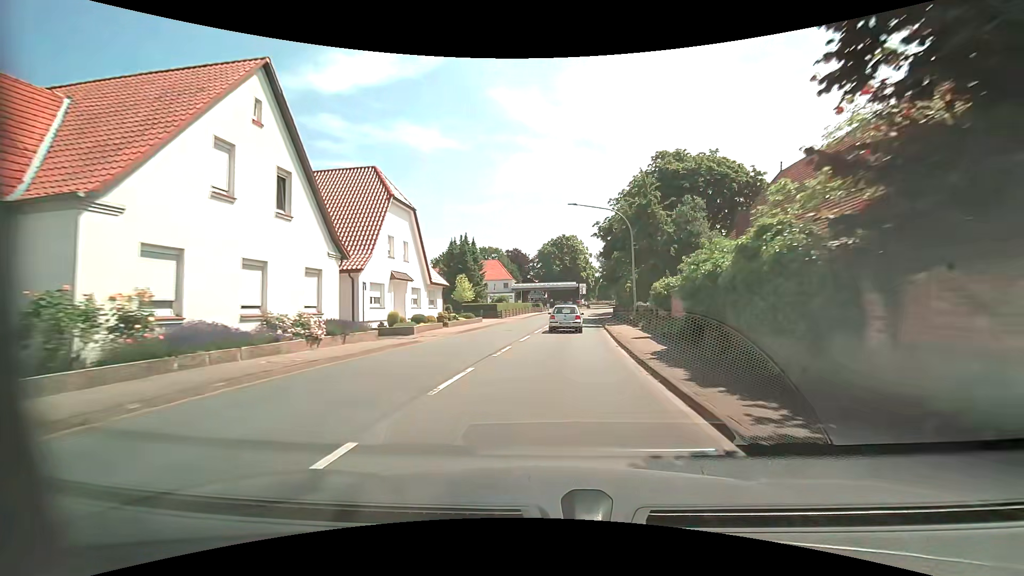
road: primary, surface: asphalt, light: Day
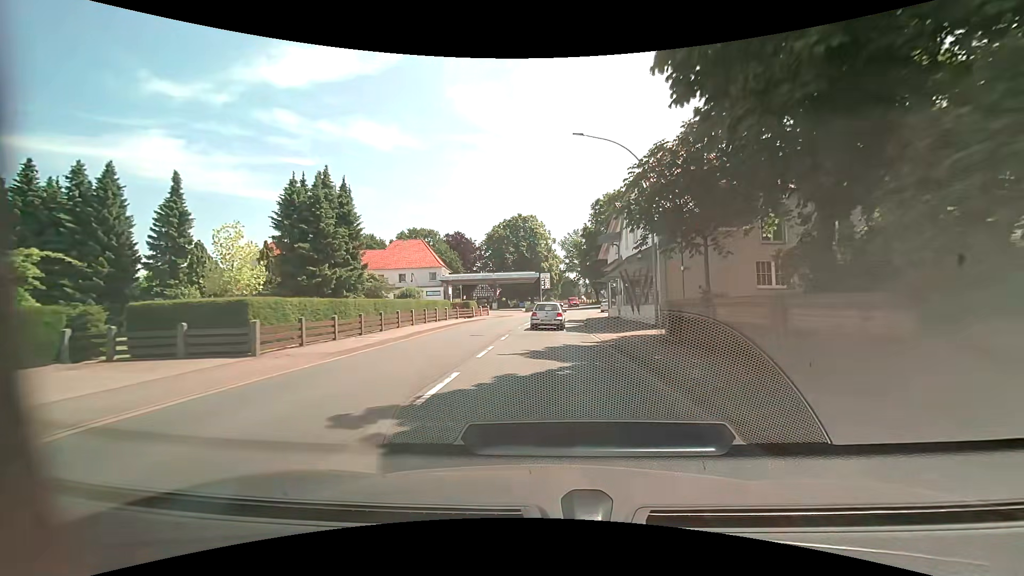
(+2.0, +37.6) m; +4°
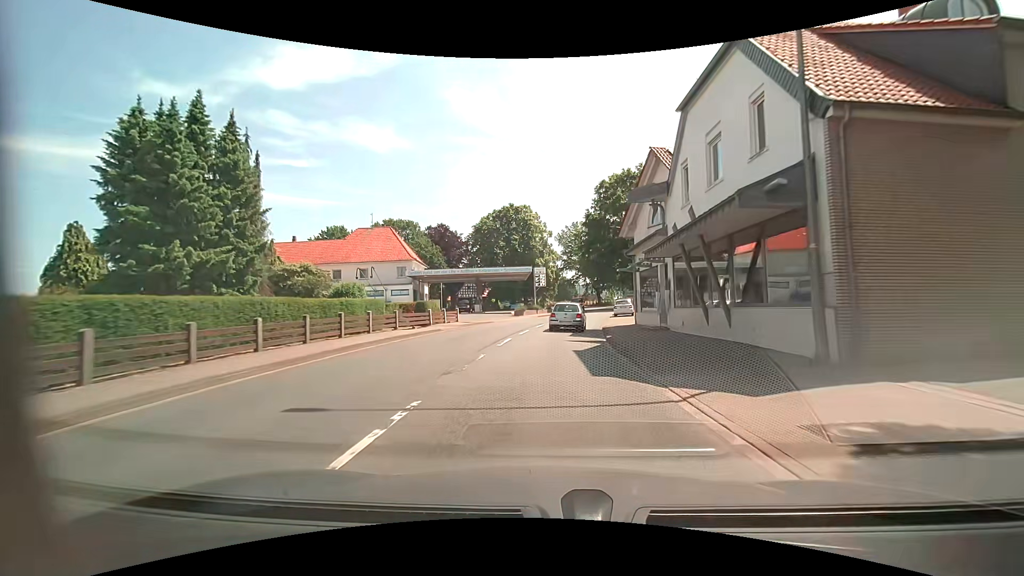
(+0.2, +14.8) m; +1°
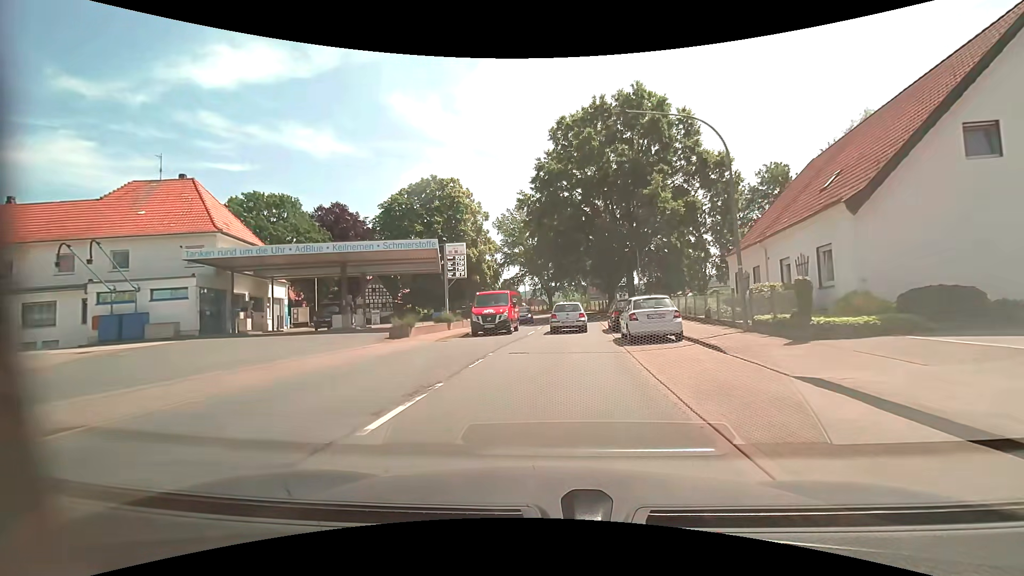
(+1.3, +28.5) m; +6°
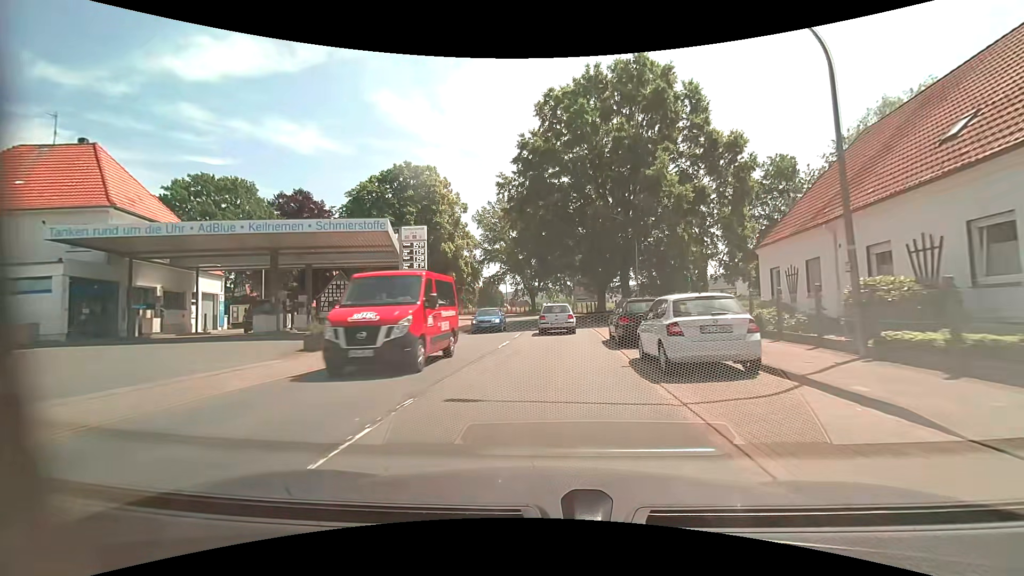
(+0.1, +6.8) m; +1°
